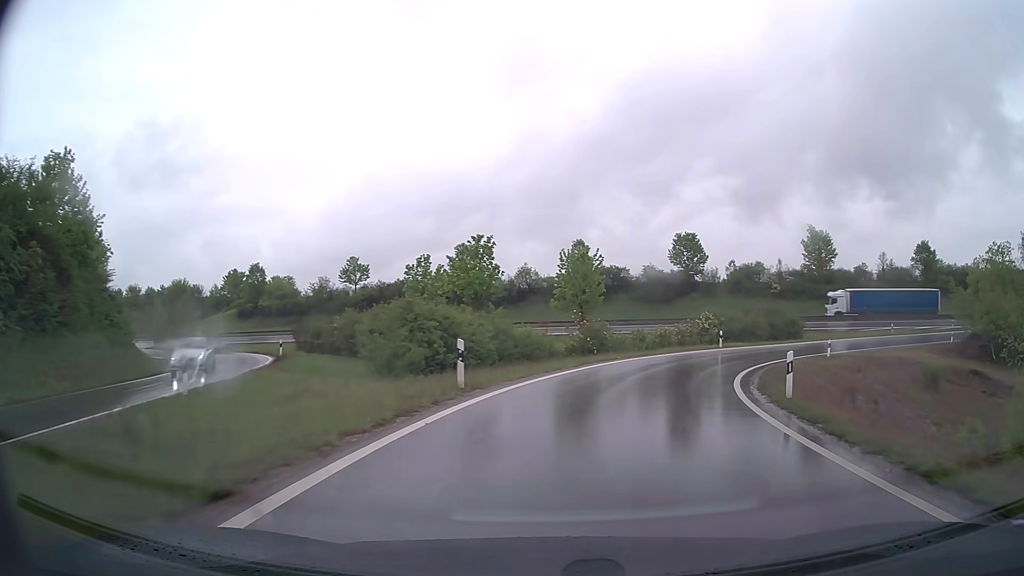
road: trunk_link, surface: asphalt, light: Day
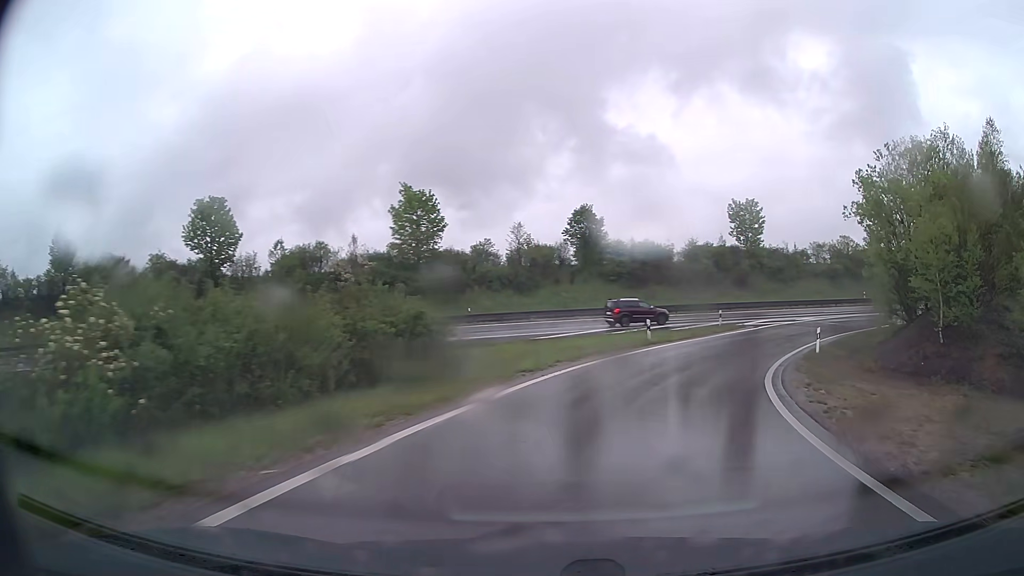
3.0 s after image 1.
(+11.1, +36.3) m; +37°
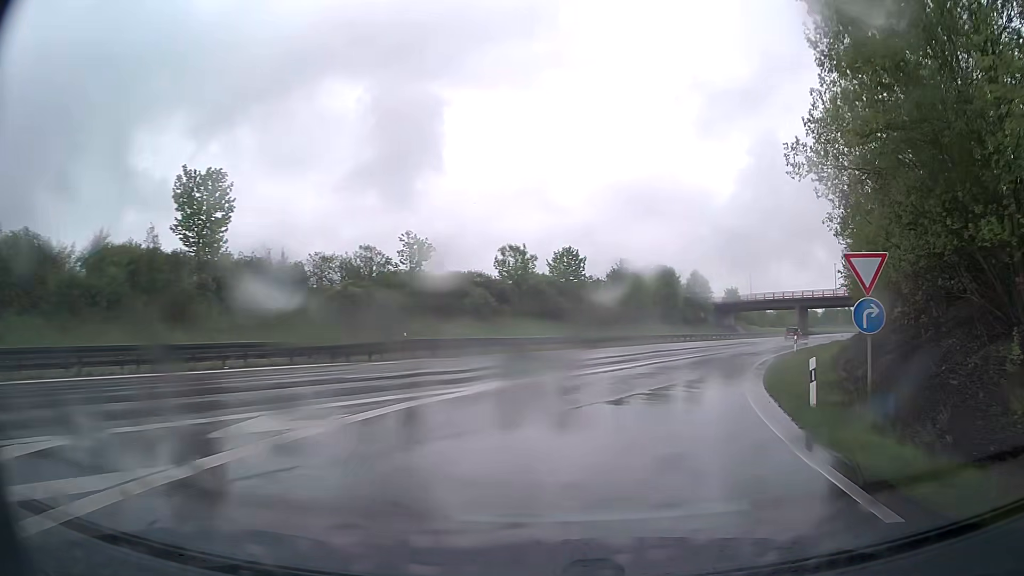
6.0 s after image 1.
(+14.3, +36.3) m; +43°
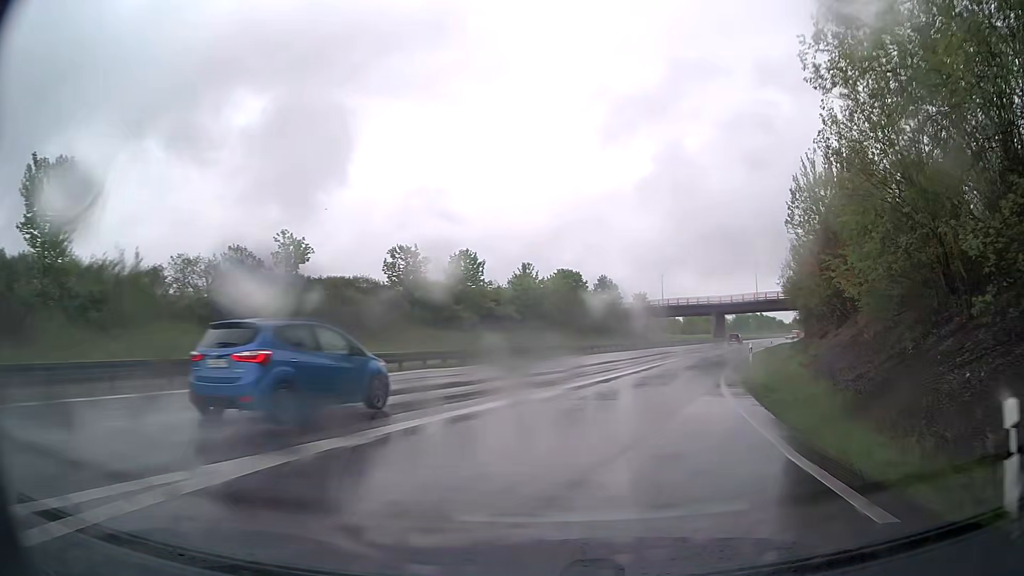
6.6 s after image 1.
(+0.7, +8.3) m; +9°
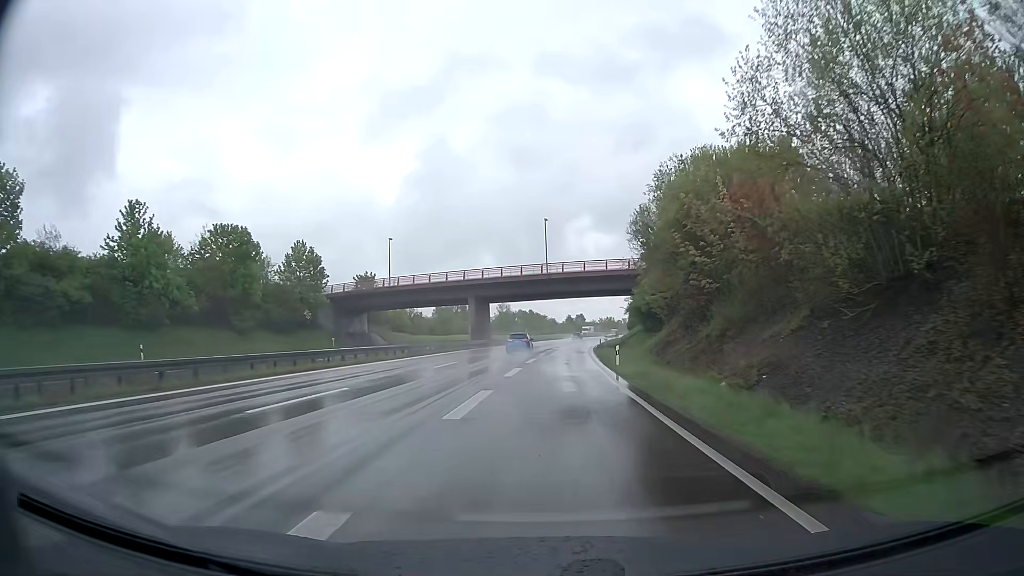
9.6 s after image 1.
(+11.9, +47.0) m; +21°
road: trunk
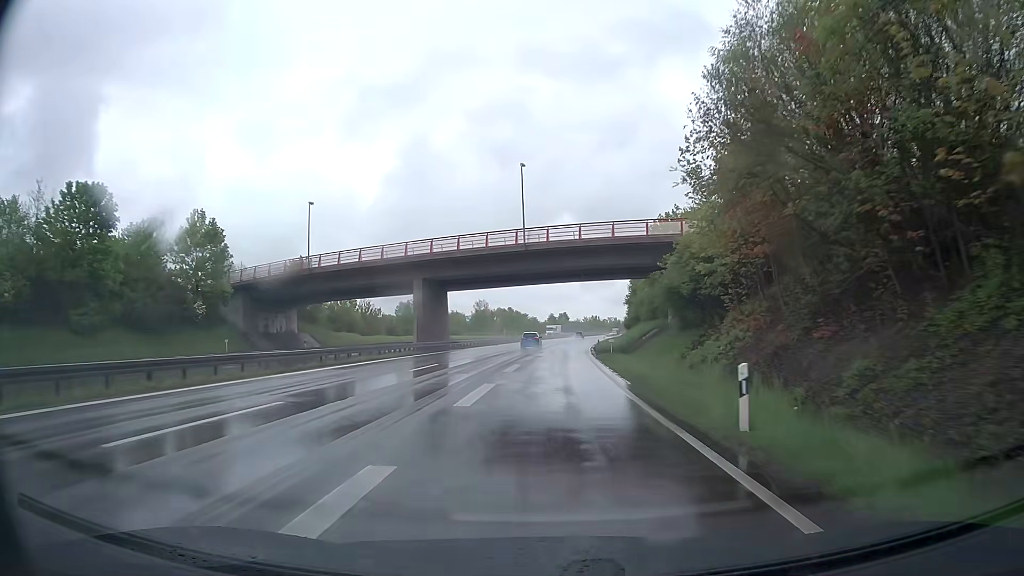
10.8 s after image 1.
(+0.3, +22.5) m; +1°
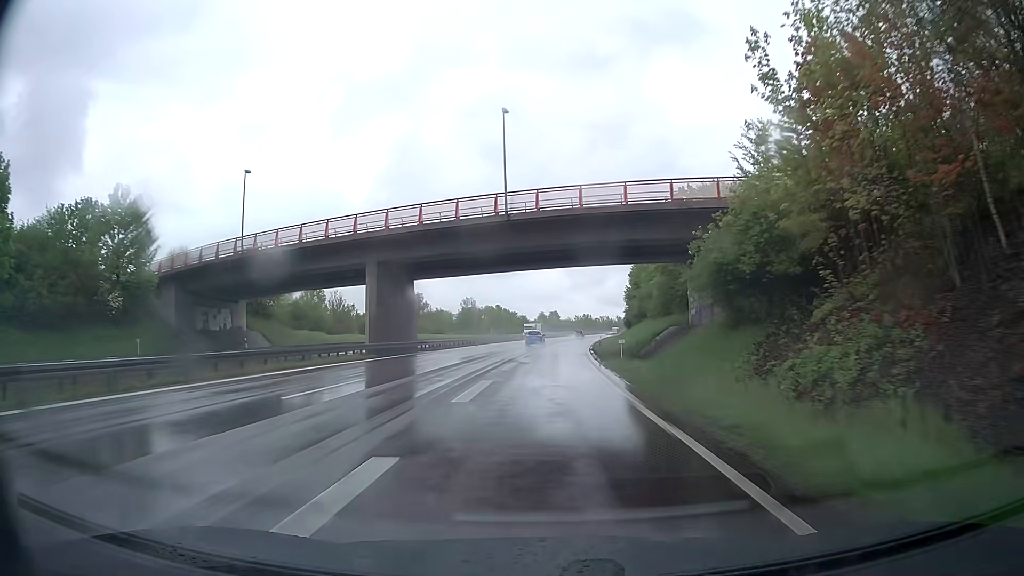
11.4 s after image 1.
(+0.1, +11.8) m; +1°
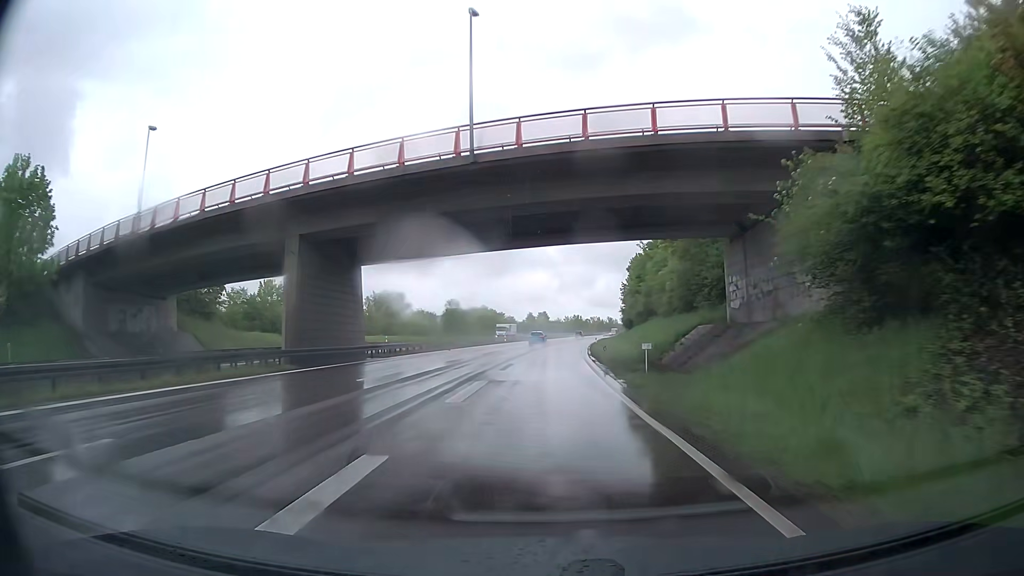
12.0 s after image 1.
(+0.1, +12.1) m; +1°
(0, +10) (0, +20) (0, +30) (+1, +40) (+1, +50) (+1, +60) (+2, +70) (+2, +80) (+3, +90) (+3, +100) m
